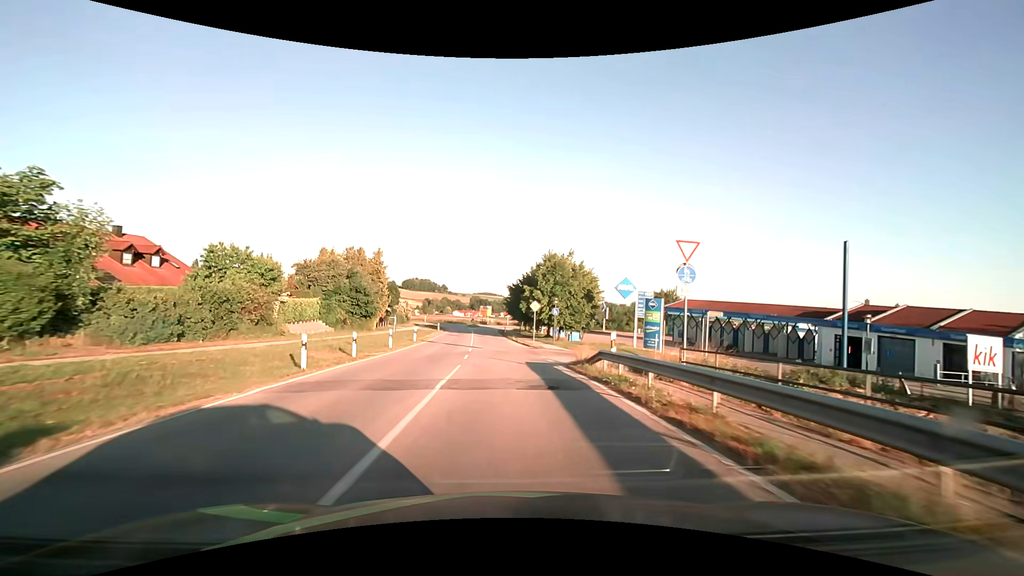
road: secondary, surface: asphalt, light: Day
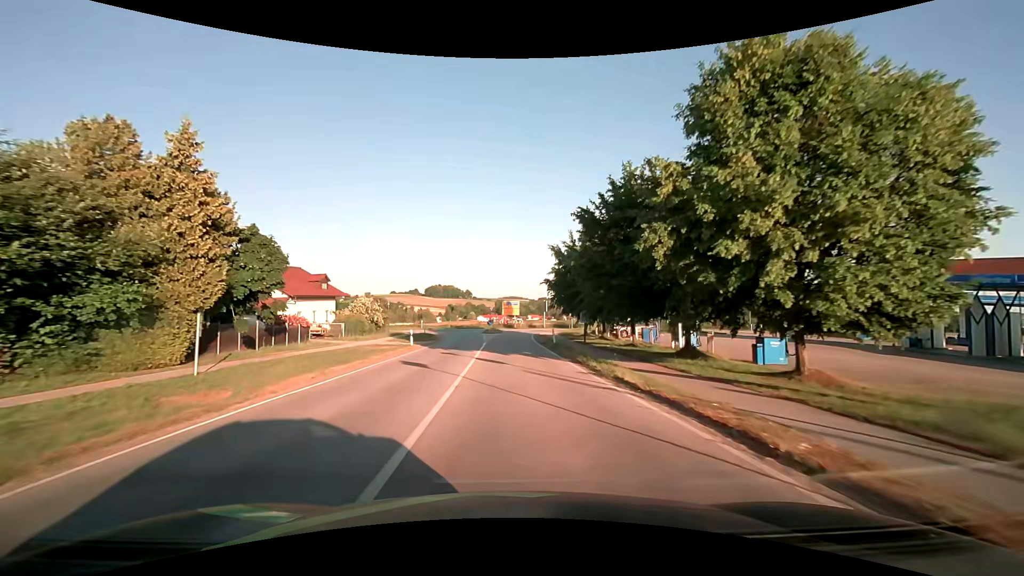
(-1.4, +38.2) m; -3°
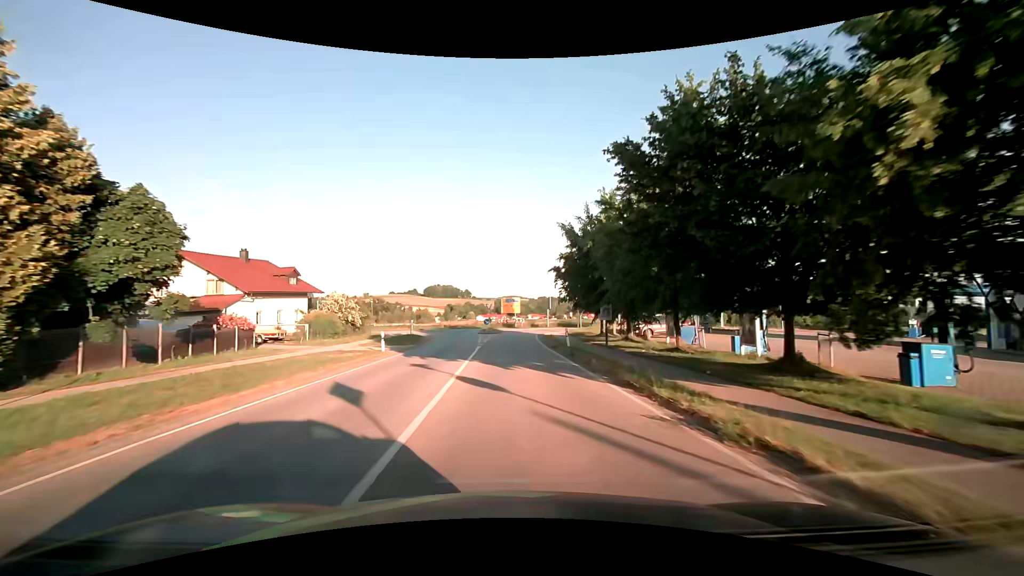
(0.0, +7.6) m; 0°
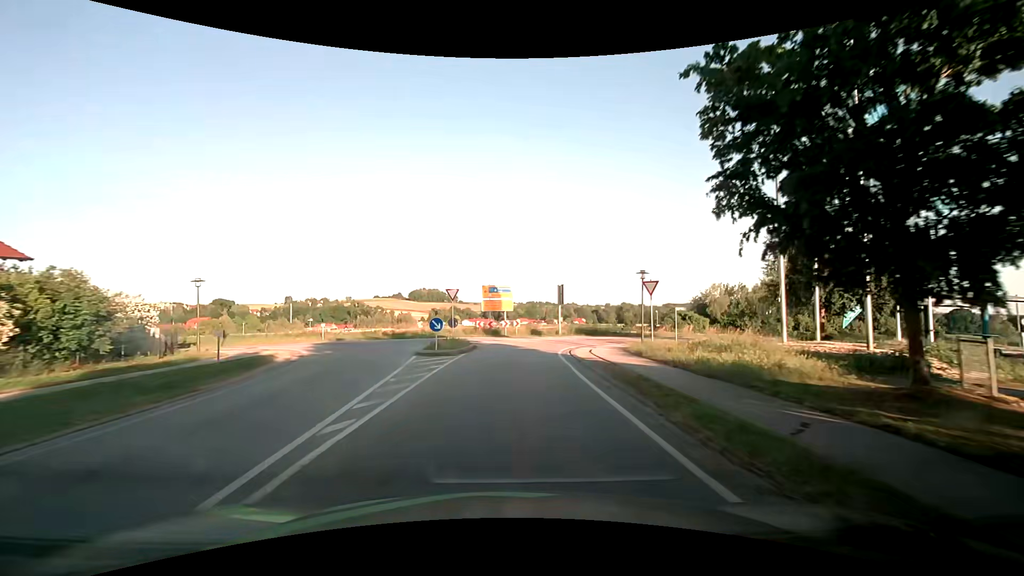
(+0.2, +29.1) m; +1°
(0, +10) (+1, +20) (+3, +30) (+9, +37) (+19, +40) (+29, +42) (+38, +44) (+48, +46) (+58, +49) (+67, +52) m
